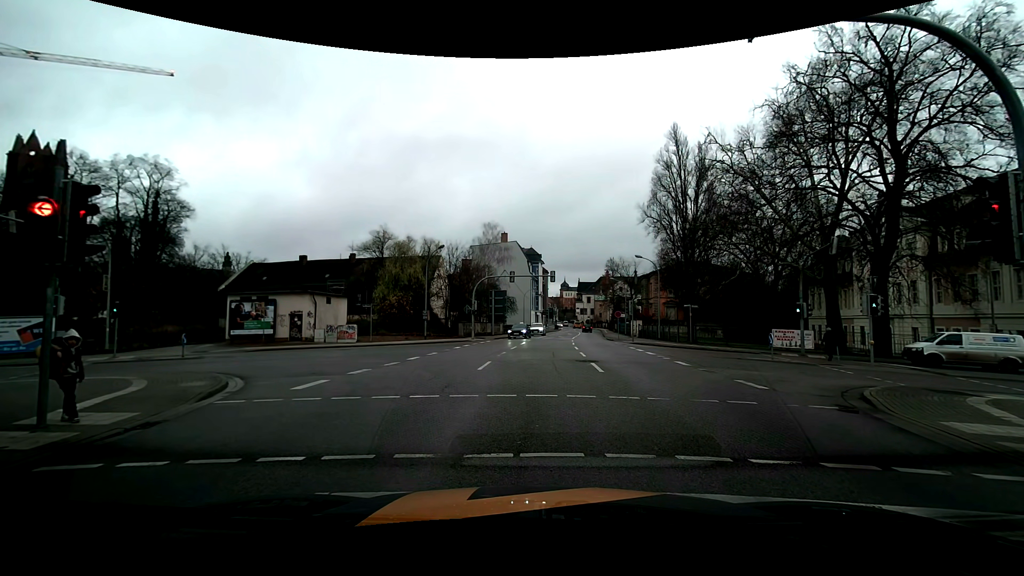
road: primary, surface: asphalt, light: Day
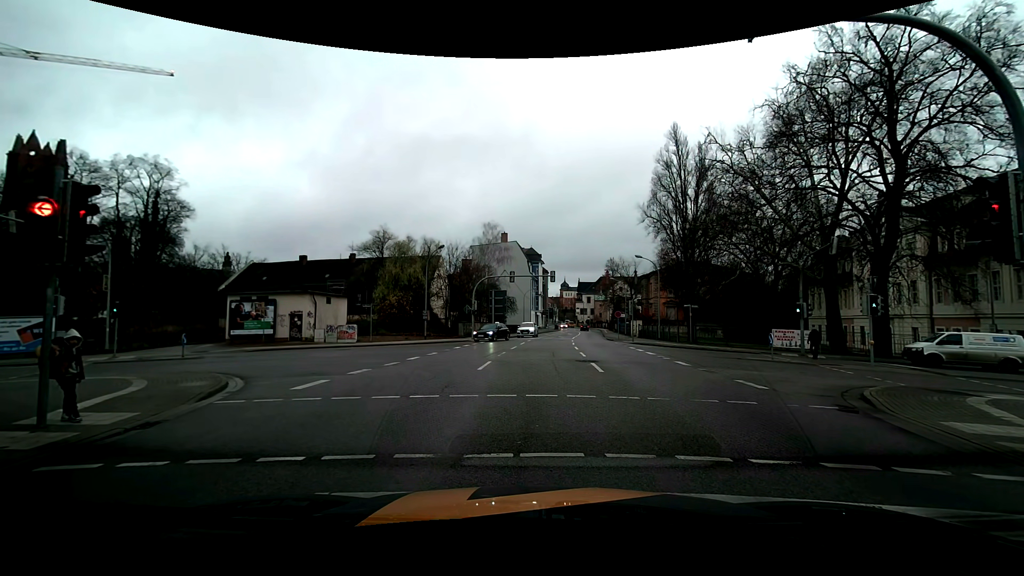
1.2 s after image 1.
(0.0, 0.0) m; 0°
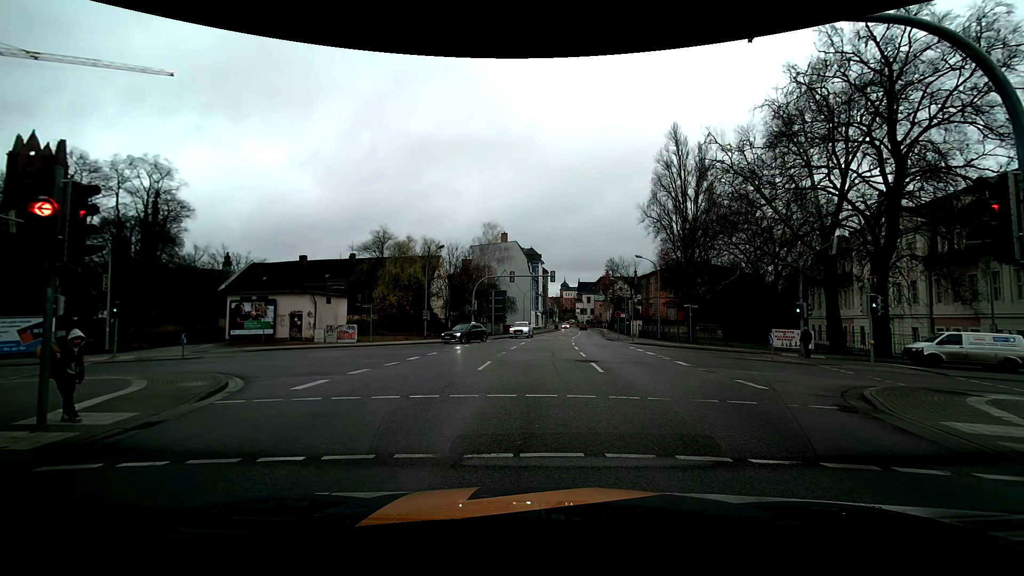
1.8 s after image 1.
(0.0, 0.0) m; 0°
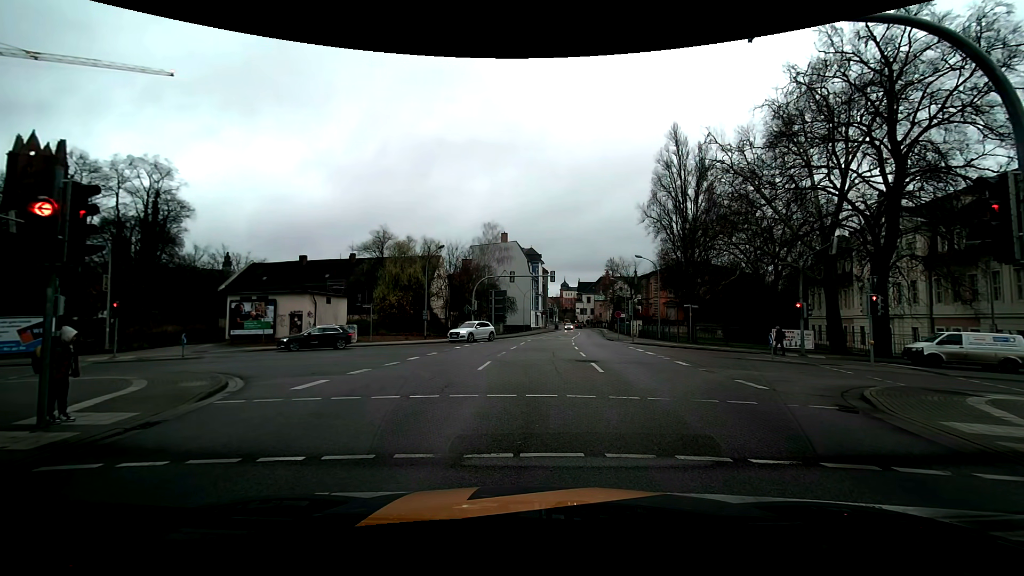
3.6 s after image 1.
(0.0, 0.0) m; 0°
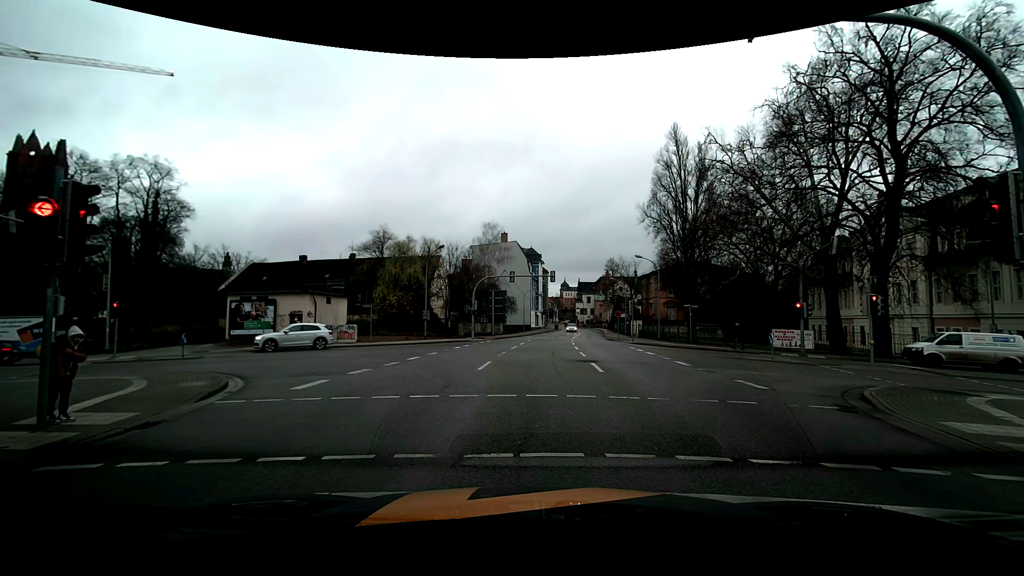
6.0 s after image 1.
(0.0, 0.0) m; 0°
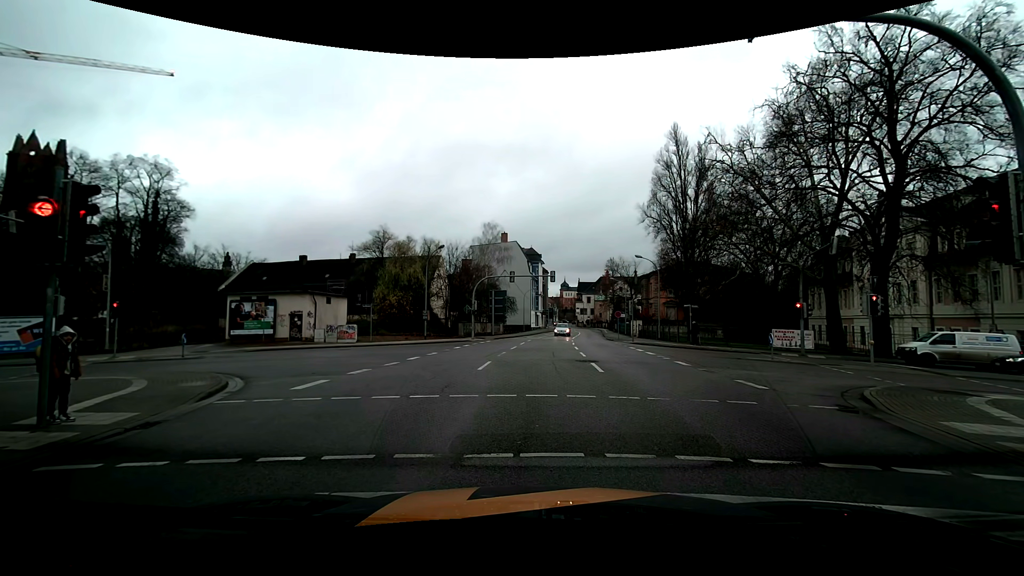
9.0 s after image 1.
(0.0, 0.0) m; 0°
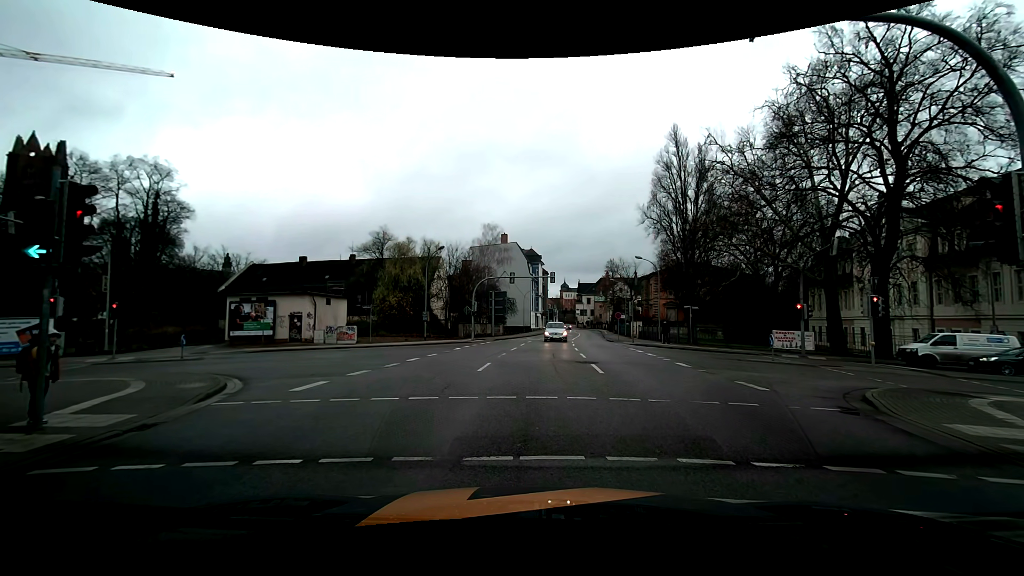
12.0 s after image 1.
(0.0, 0.0) m; 0°
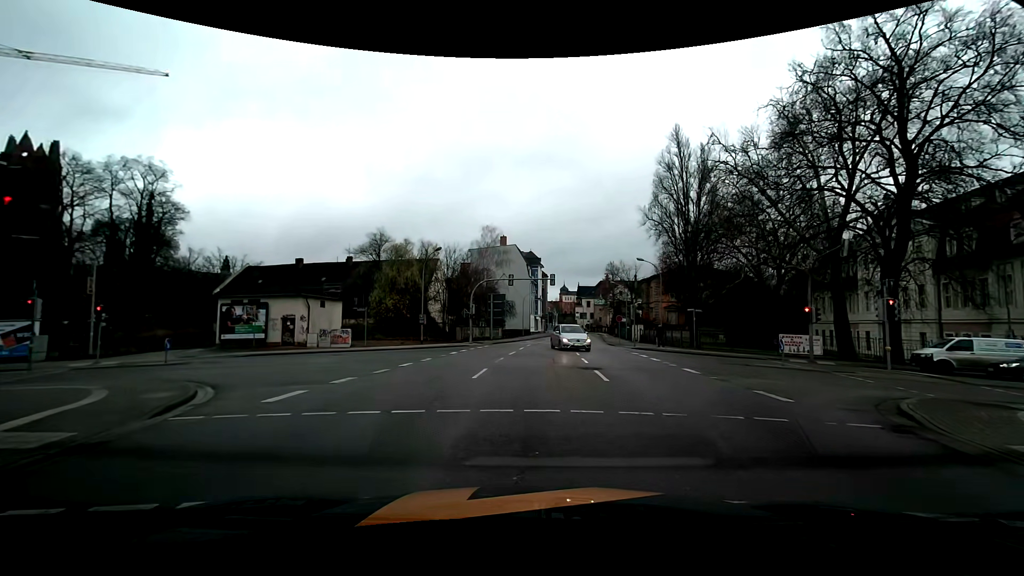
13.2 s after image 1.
(0.0, +1.3) m; -1°
